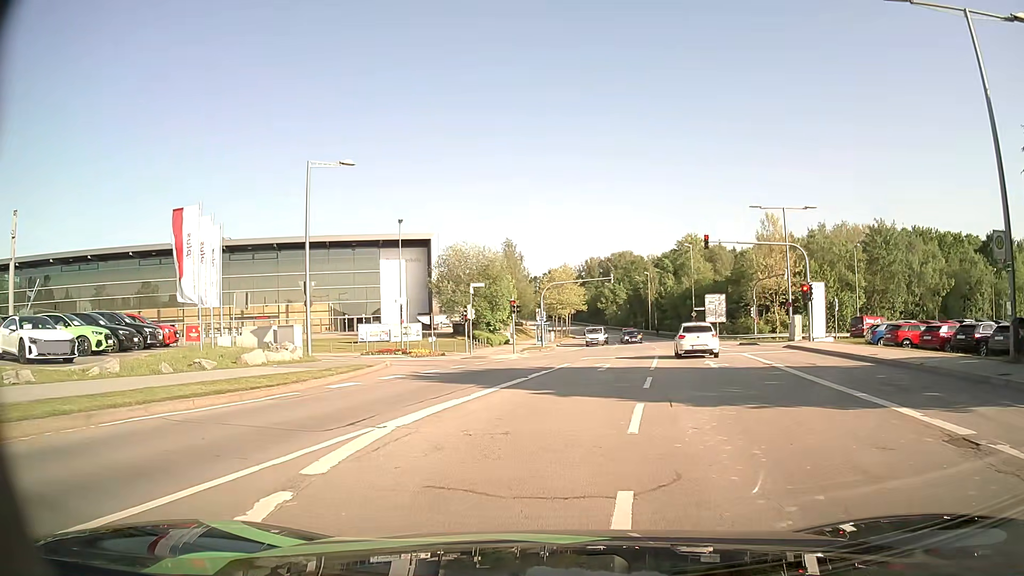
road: secondary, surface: asphalt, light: Day
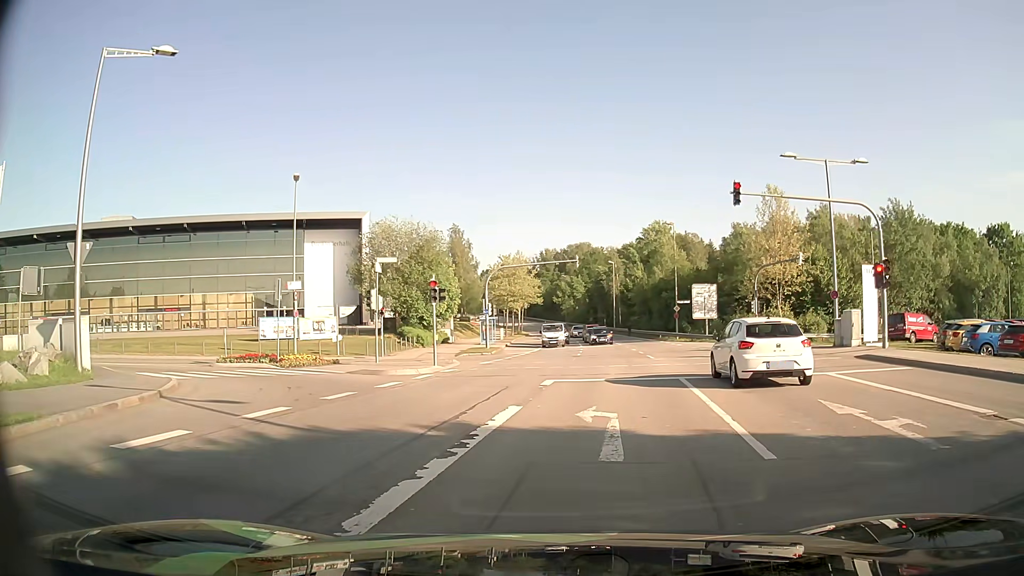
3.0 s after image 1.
(+0.3, +13.8) m; +3°
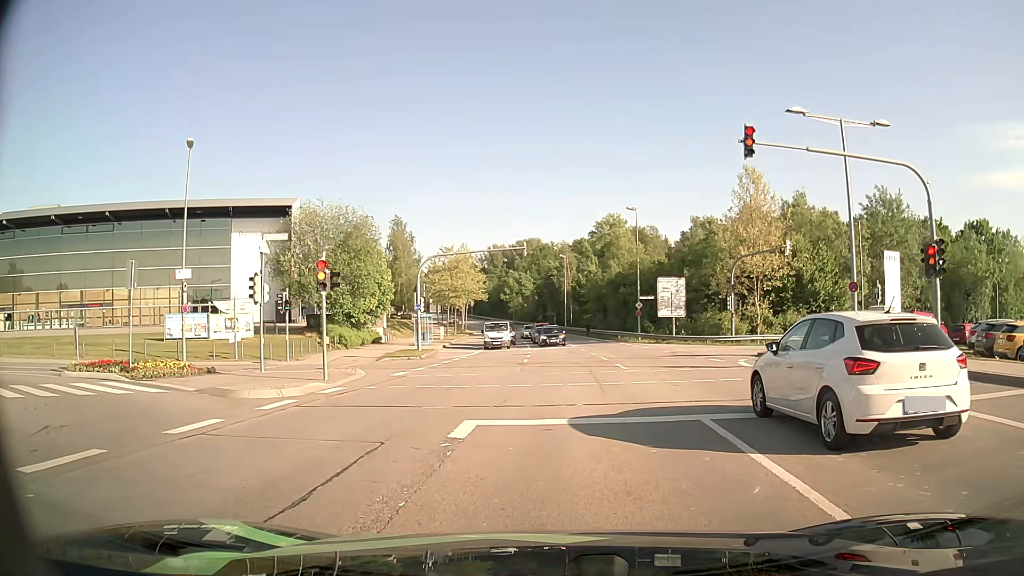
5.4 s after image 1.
(+0.3, +7.2) m; +4°
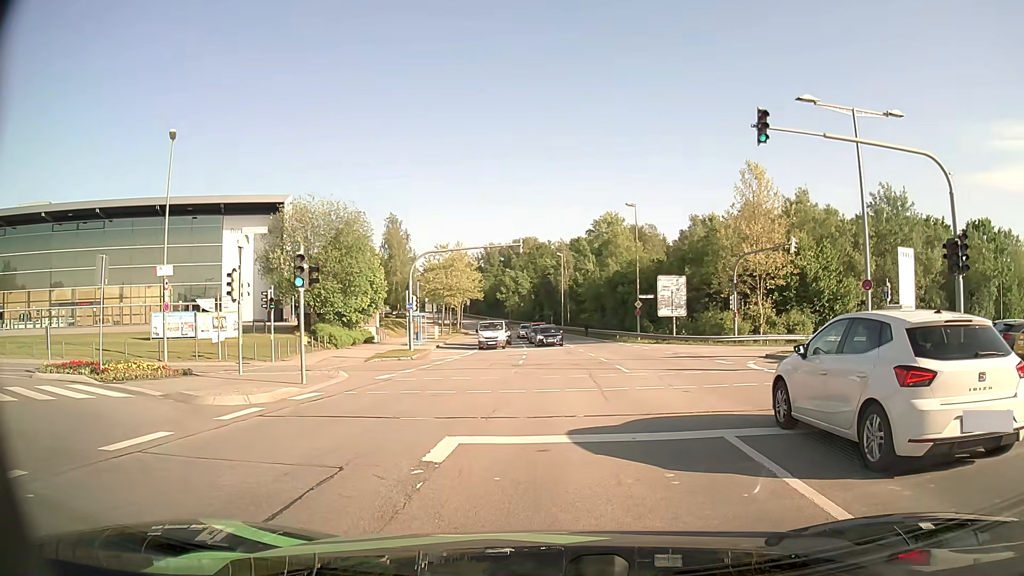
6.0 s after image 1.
(0.0, +1.4) m; +1°
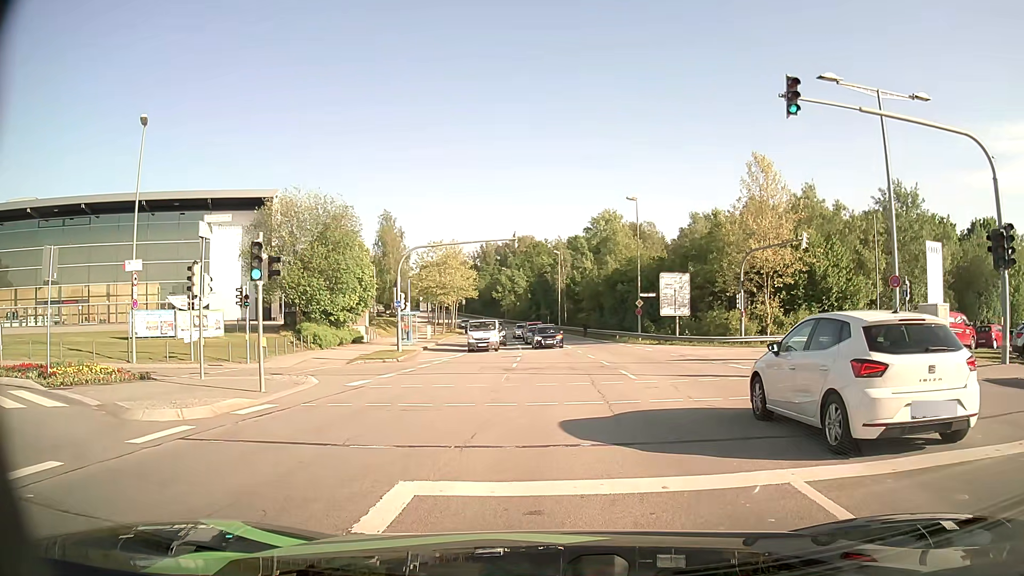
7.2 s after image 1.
(0.0, +2.3) m; 0°
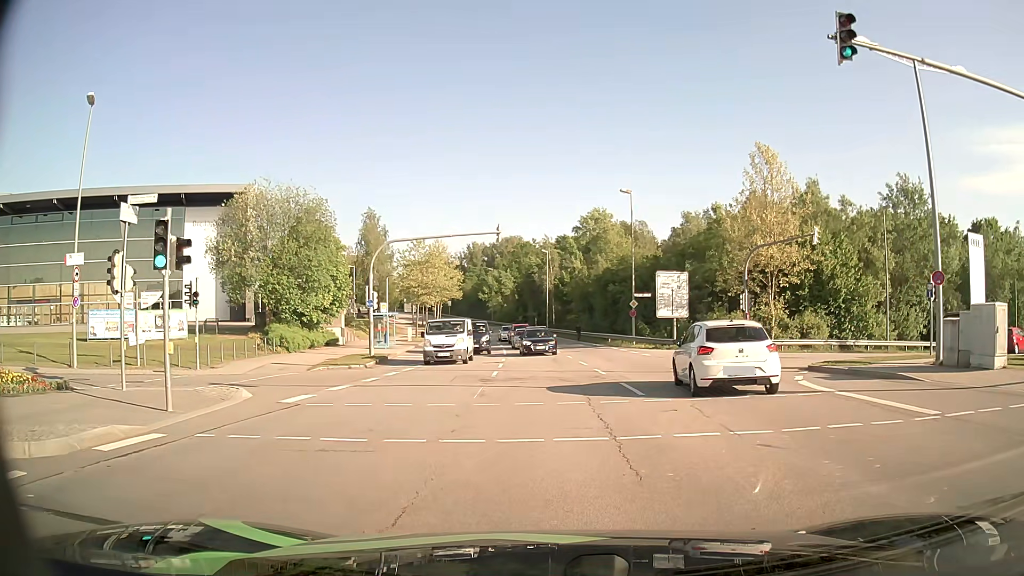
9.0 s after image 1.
(+0.1, +3.5) m; +2°
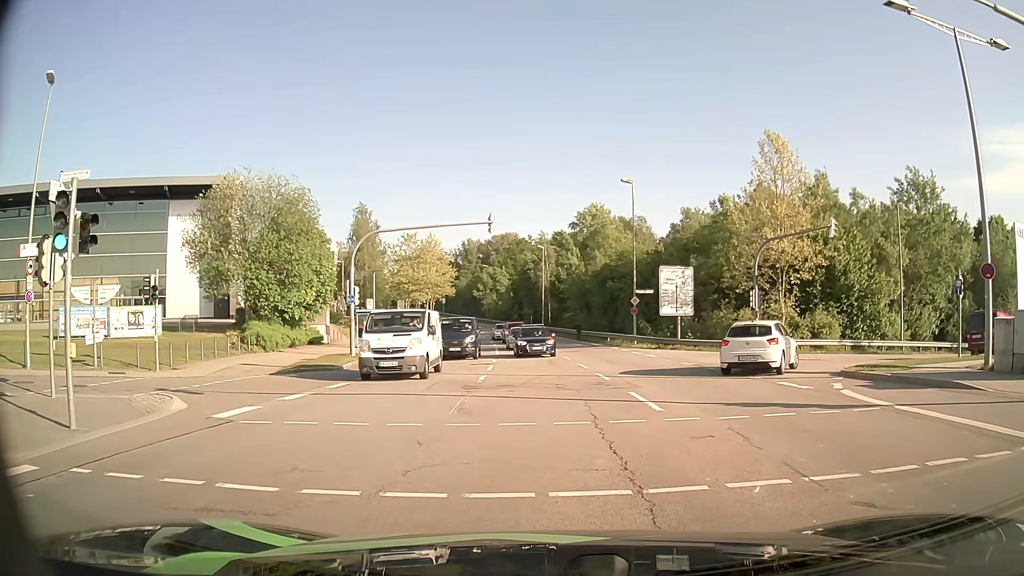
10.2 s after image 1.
(0.0, +2.7) m; -1°
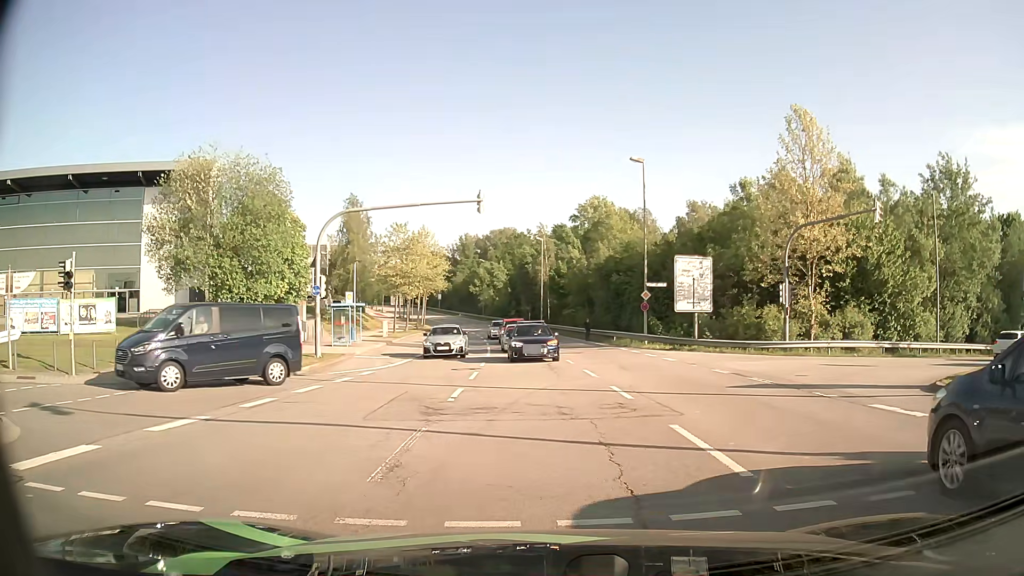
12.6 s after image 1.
(0.0, +4.8) m; -1°
(-1, +10) (-10, +13) (-19, +9) (-28, +4) (-37, 0) (-45, -5) (-54, -10) (-63, -15) (-72, -20) (-80, -25) m
